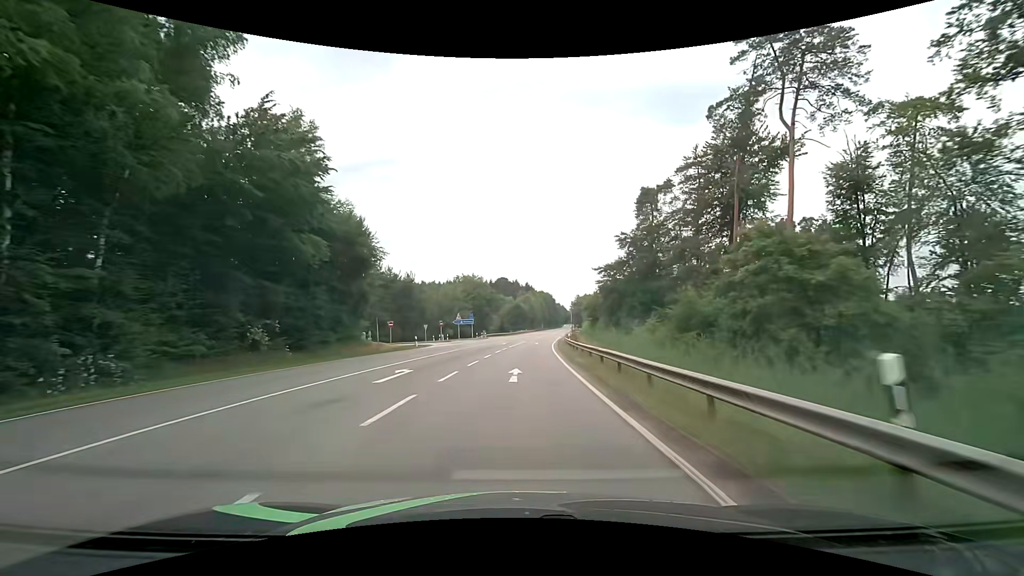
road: secondary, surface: asphalt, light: Day
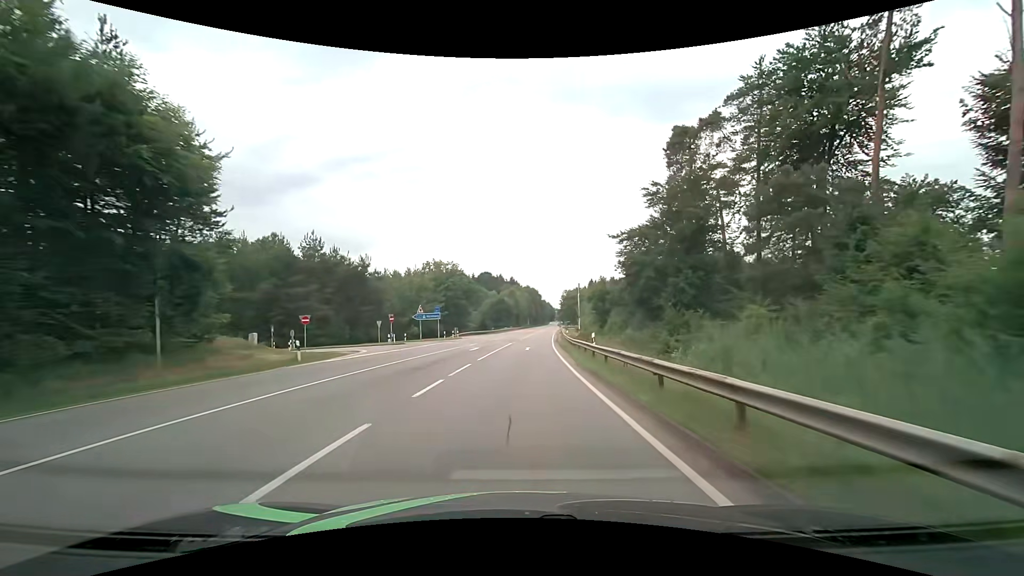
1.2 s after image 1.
(+0.3, +21.4) m; +2°
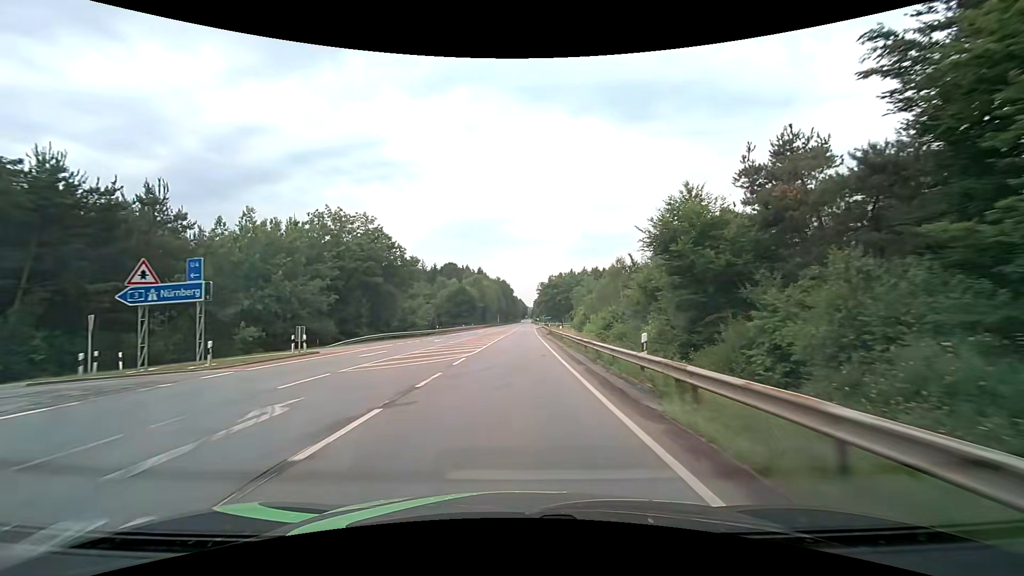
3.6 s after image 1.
(+1.3, +42.5) m; +3°
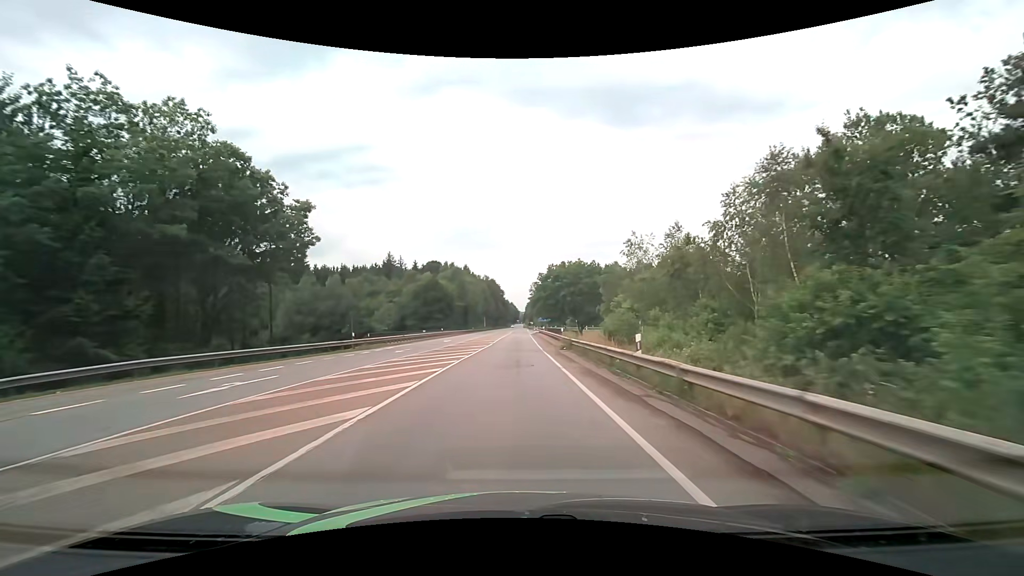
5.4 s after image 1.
(+0.3, +31.6) m; +1°
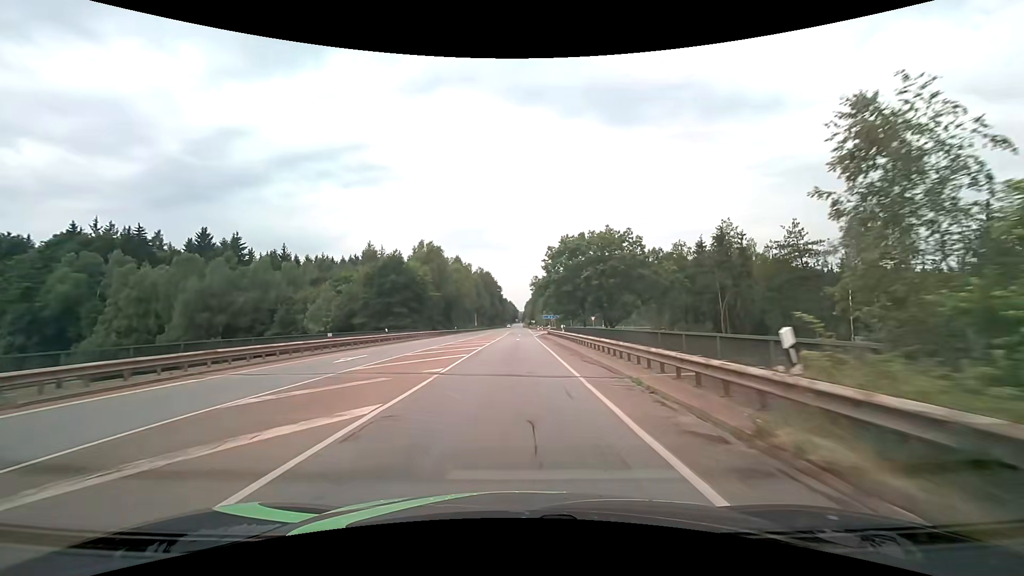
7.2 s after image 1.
(0.0, +31.2) m; 0°
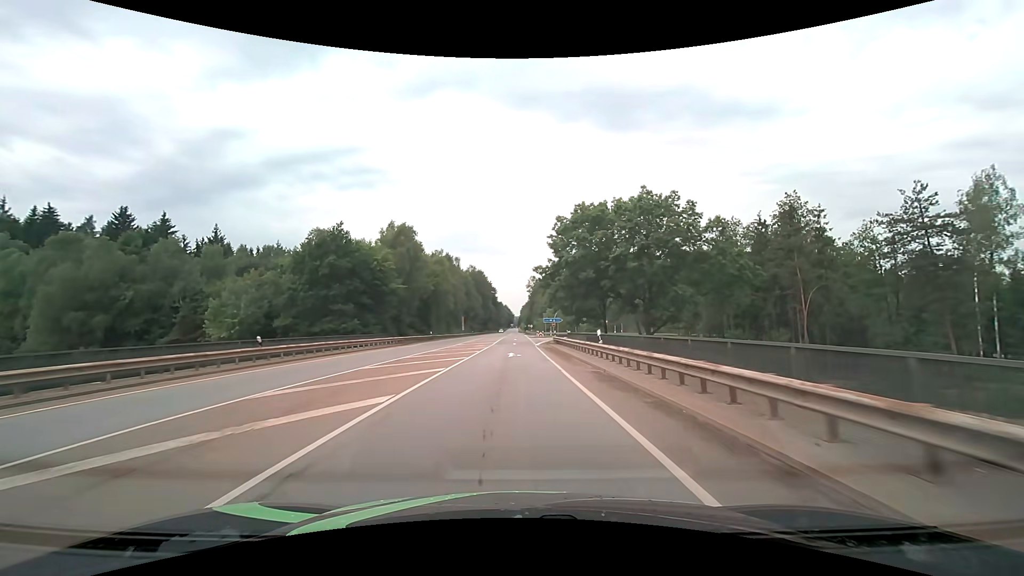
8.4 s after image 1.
(0.0, +20.5) m; 0°
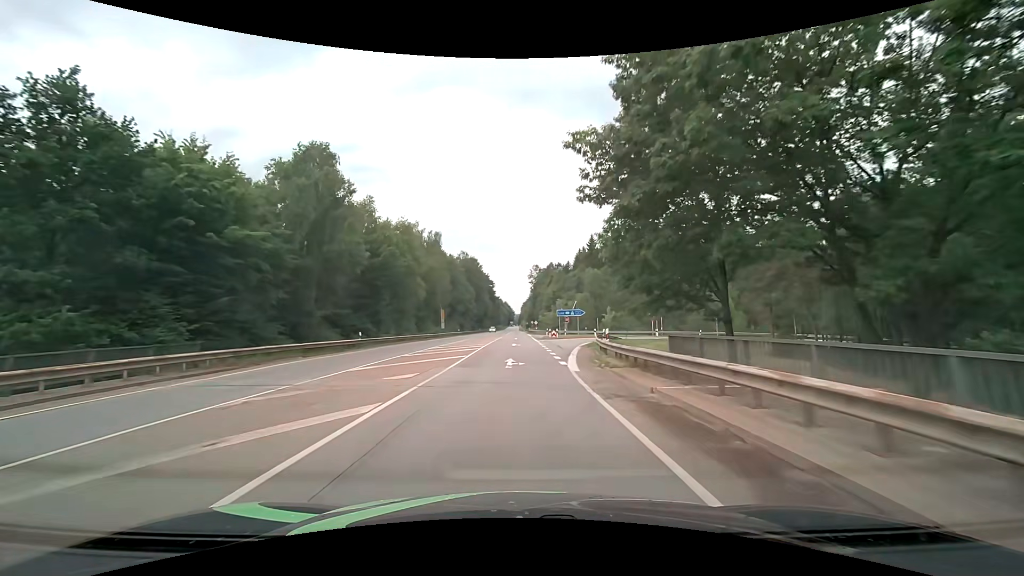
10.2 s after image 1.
(-0.1, +30.2) m; 0°
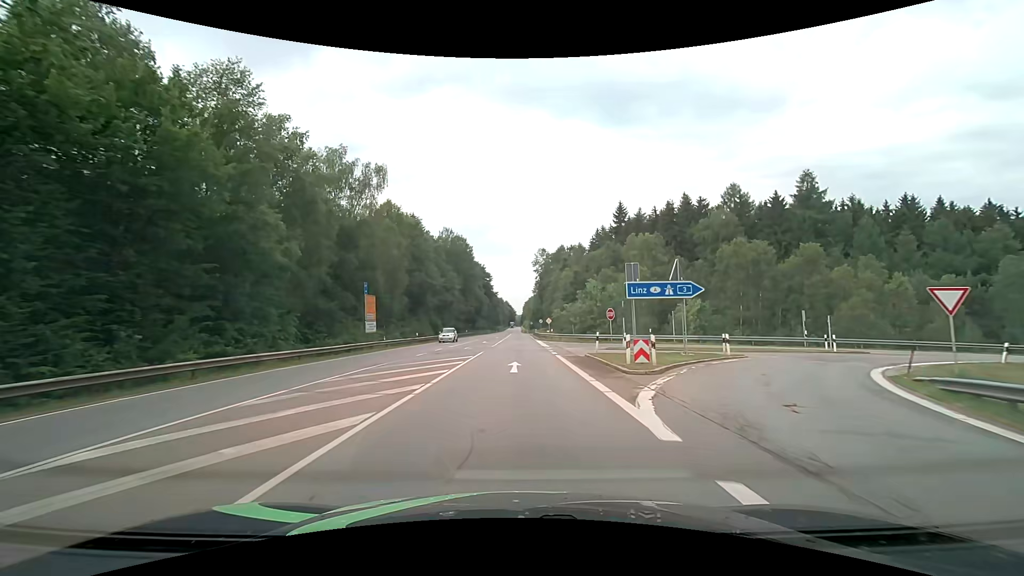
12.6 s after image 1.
(-0.1, +39.4) m; 0°
(0, +10) (0, +20) (0, +30) (0, +40) (0, +50) (0, +60) (0, +70) (0, +80) (0, +90) (0, +100) m
